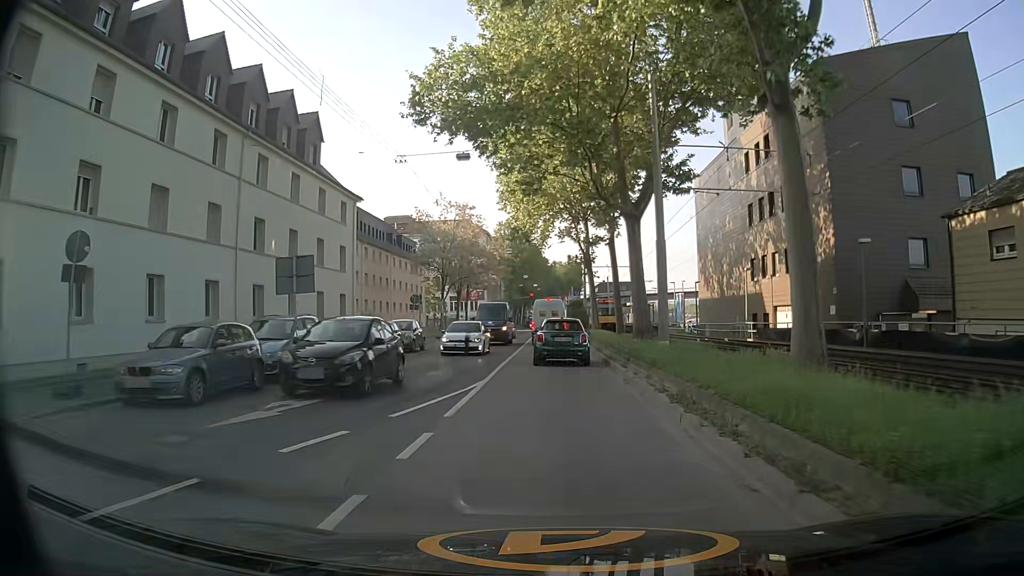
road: secondary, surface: asphalt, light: Day
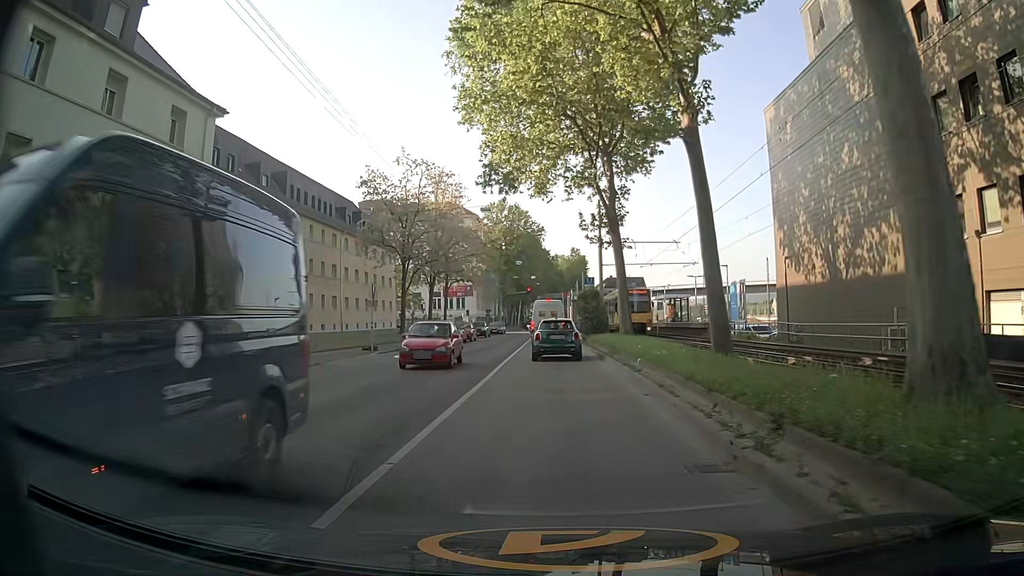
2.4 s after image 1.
(0.0, +20.8) m; 0°
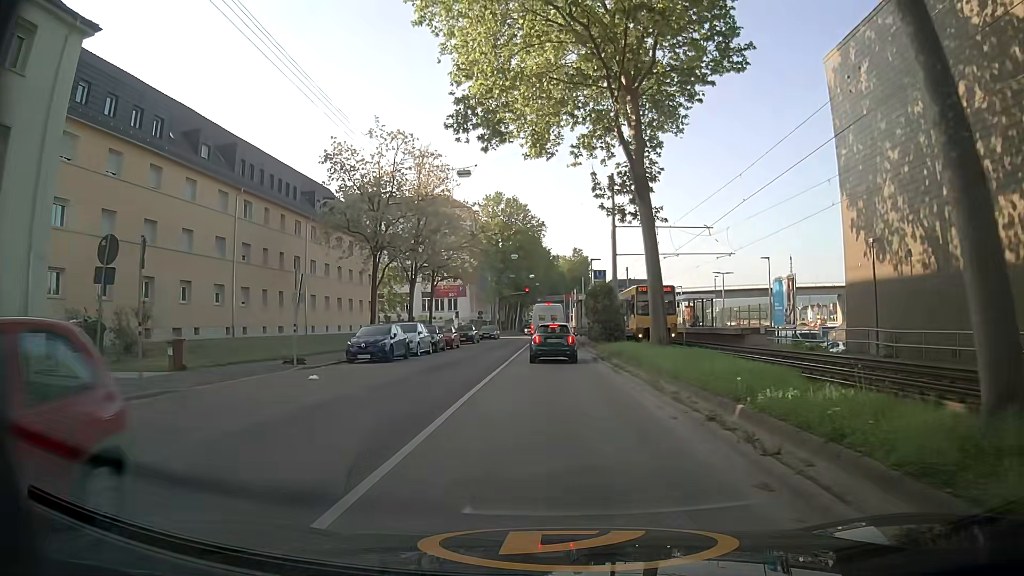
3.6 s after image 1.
(0.0, +9.6) m; +1°
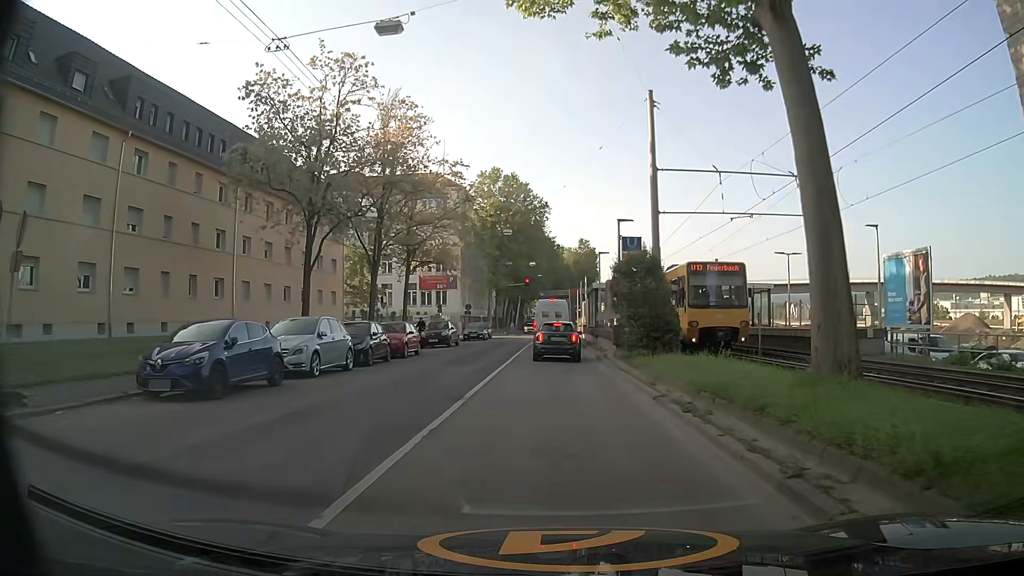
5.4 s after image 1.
(-0.3, +13.7) m; -2°
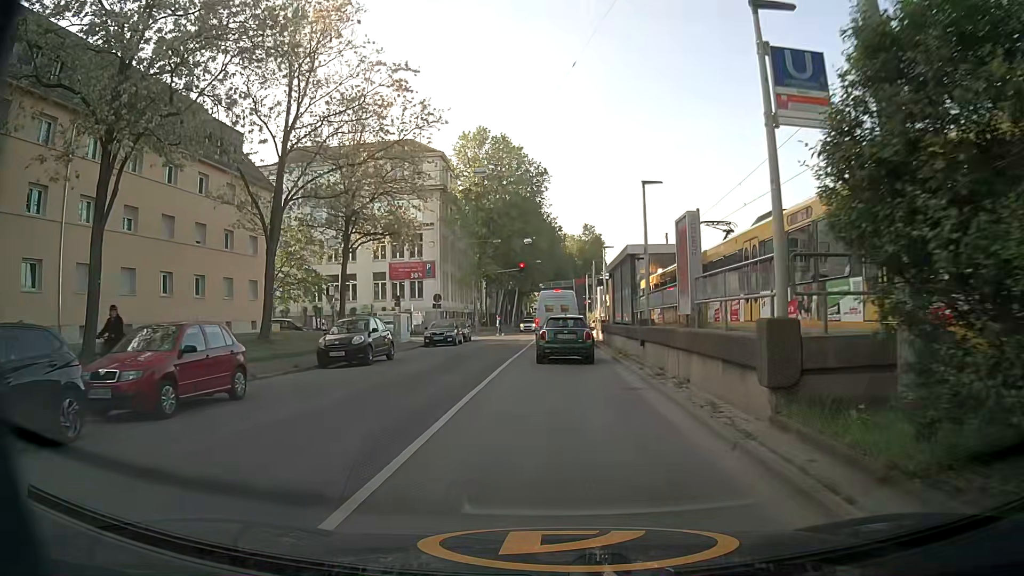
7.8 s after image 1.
(+0.2, +17.1) m; +1°
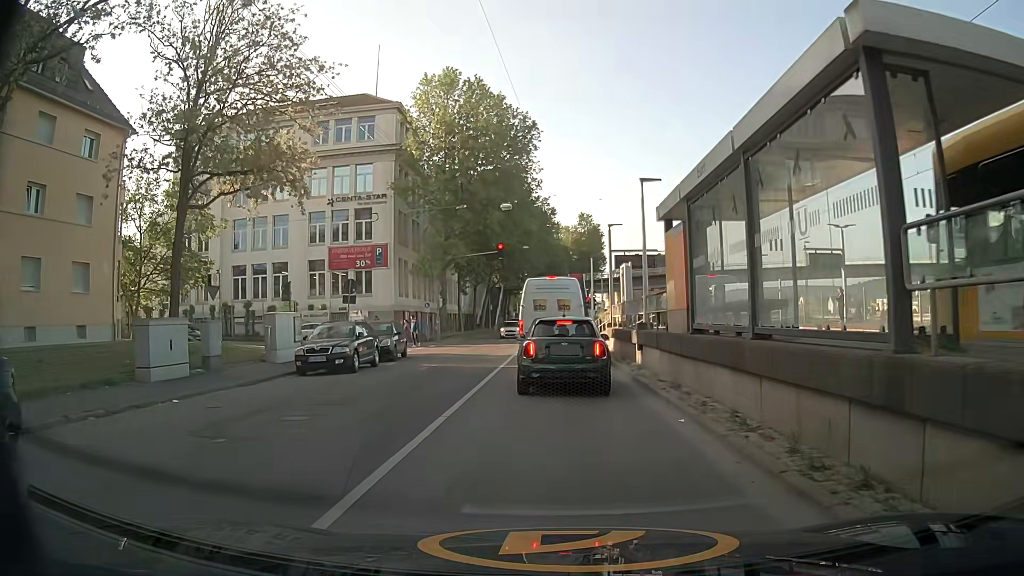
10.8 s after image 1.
(0.0, +17.3) m; 0°
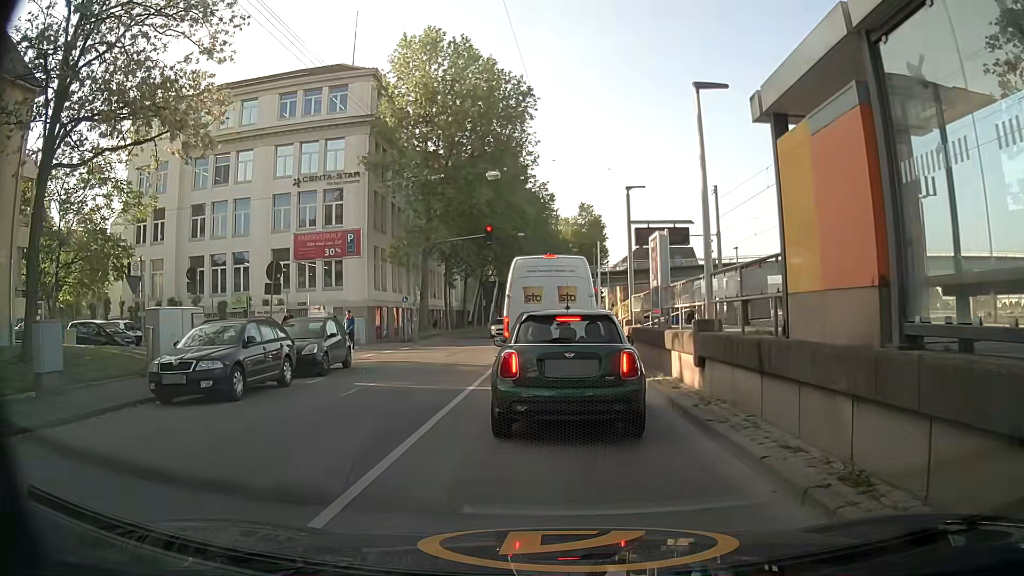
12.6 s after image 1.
(0.0, +7.2) m; 0°
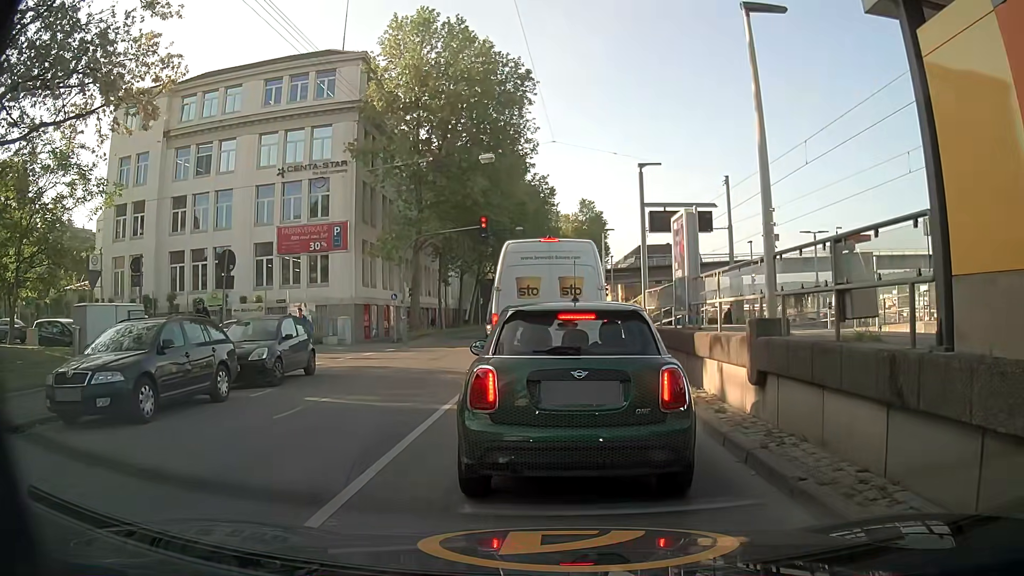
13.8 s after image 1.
(0.0, +2.8) m; +2°
